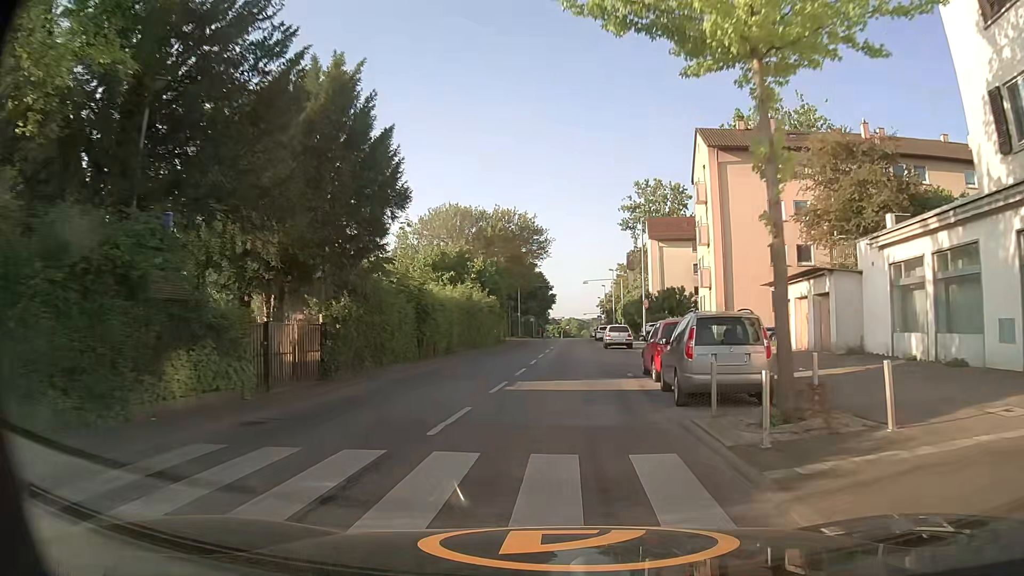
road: tertiary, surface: asphalt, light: Day
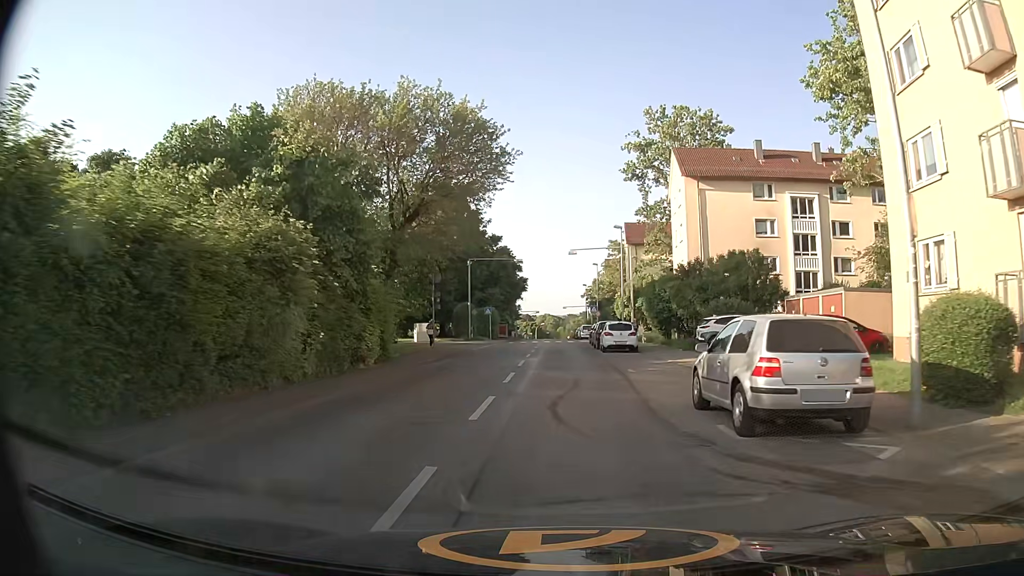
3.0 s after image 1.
(+0.6, +32.7) m; +2°
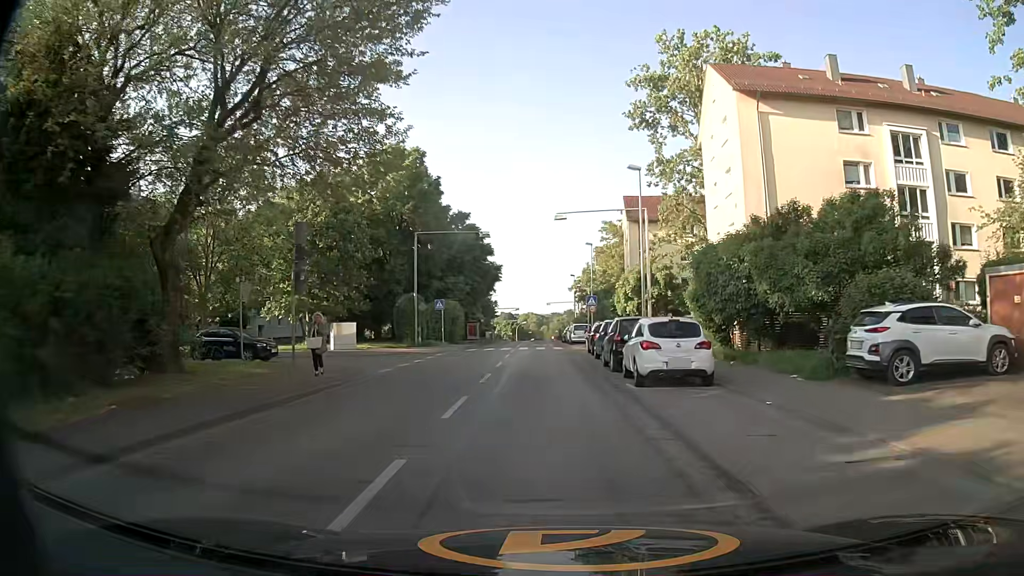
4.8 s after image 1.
(+0.1, +17.8) m; +1°
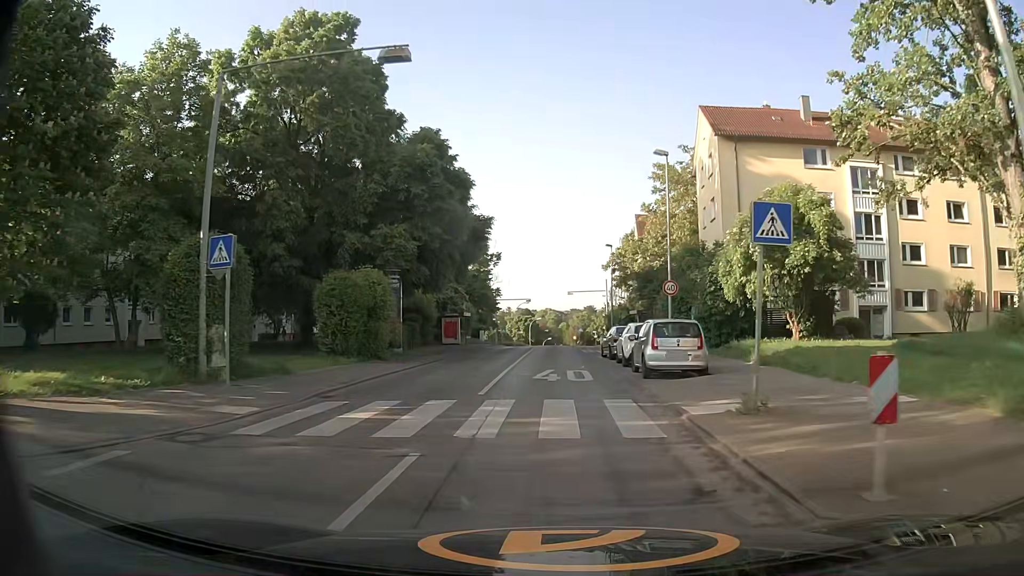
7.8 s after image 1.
(-0.5, +30.0) m; -1°
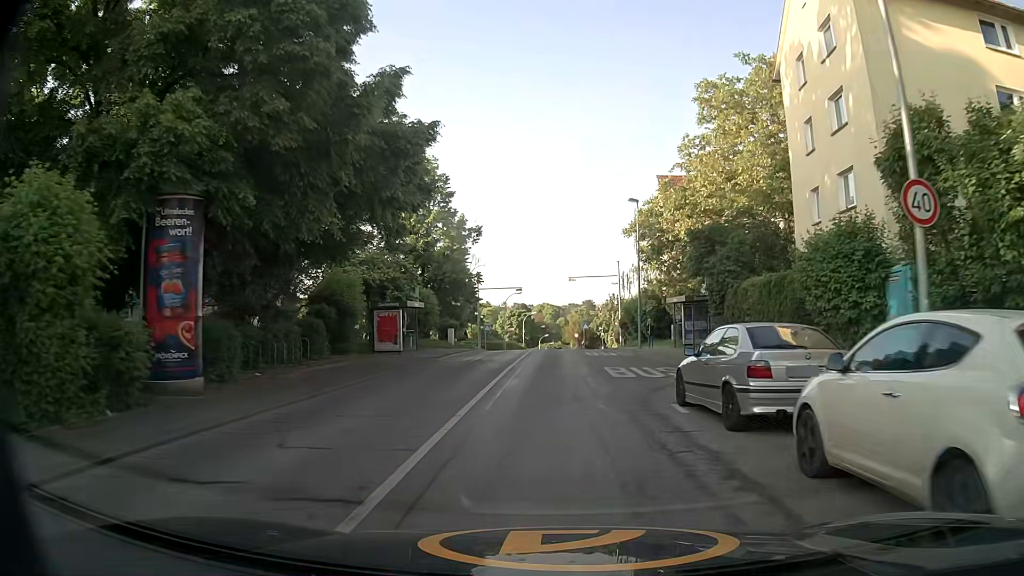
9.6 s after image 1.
(-0.1, +18.8) m; 0°
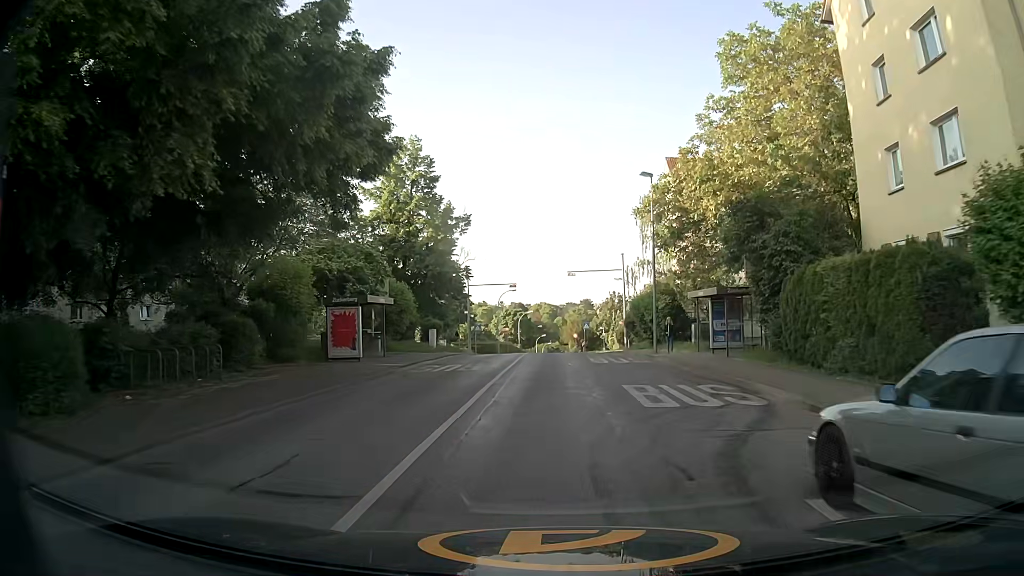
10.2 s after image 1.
(0.0, +6.4) m; 0°
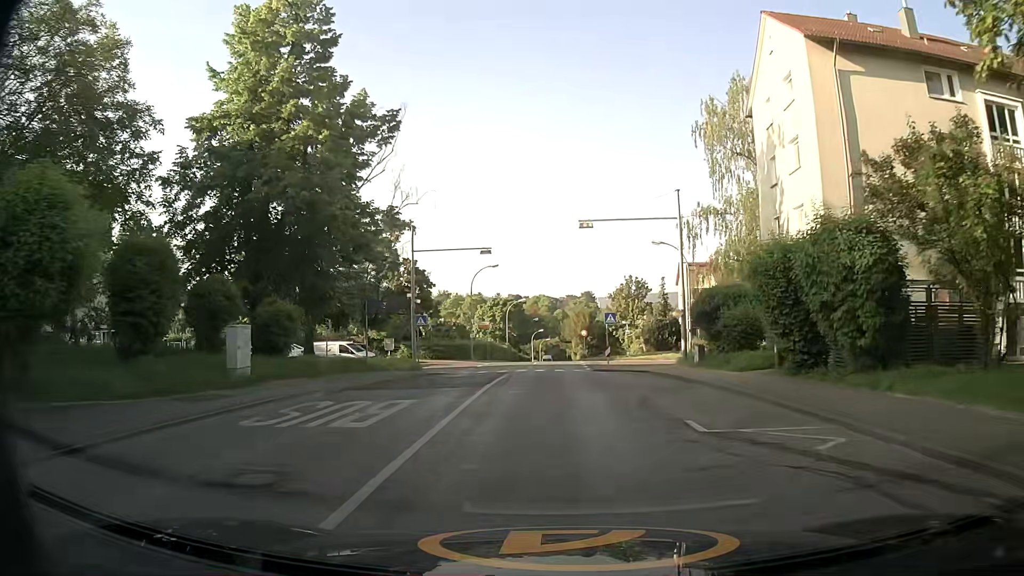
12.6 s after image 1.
(0.0, +26.4) m; -1°
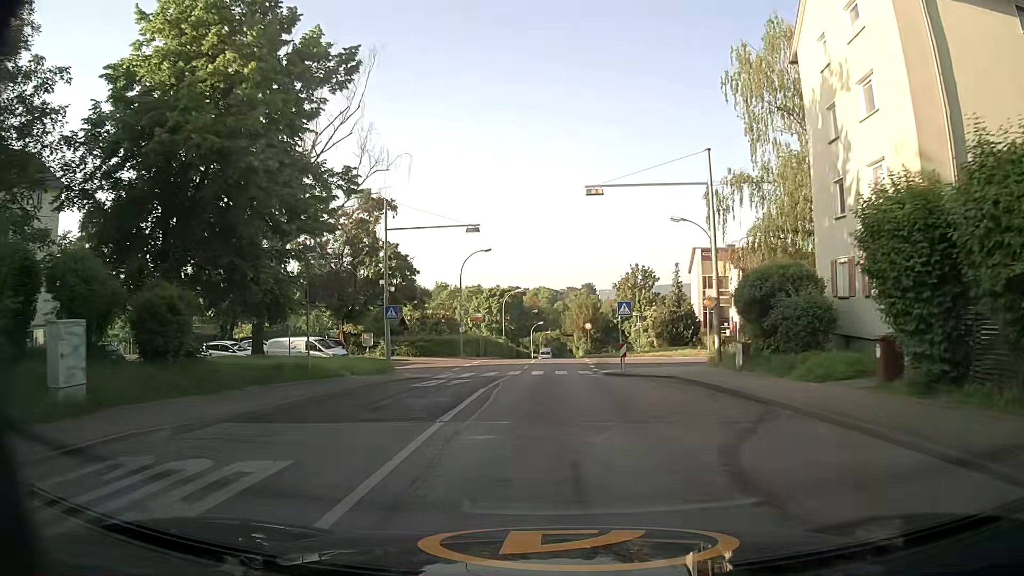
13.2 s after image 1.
(0.0, +6.6) m; 0°
